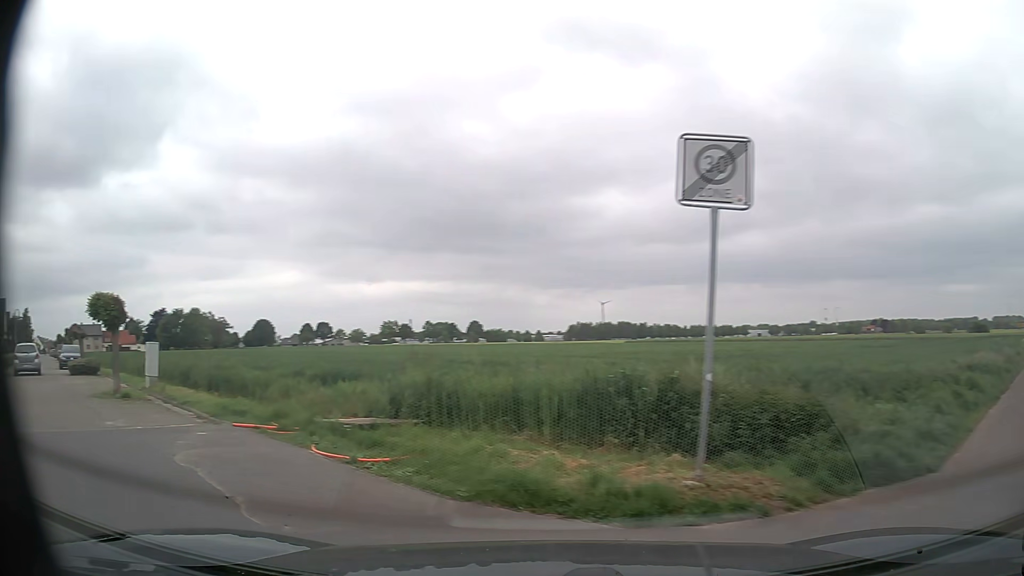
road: residential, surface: asphalt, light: Day
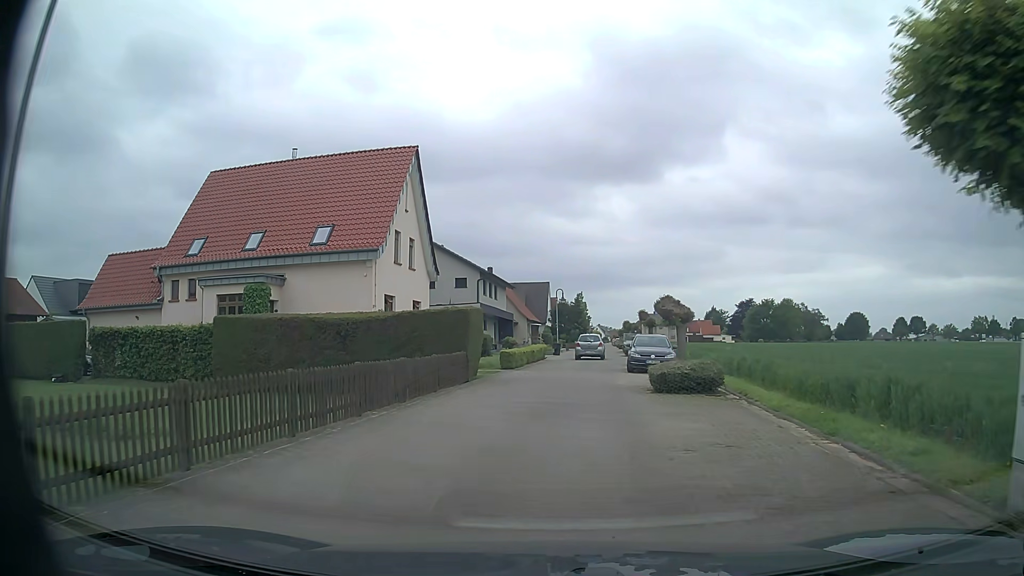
(-10.2, +12.3) m; -53°
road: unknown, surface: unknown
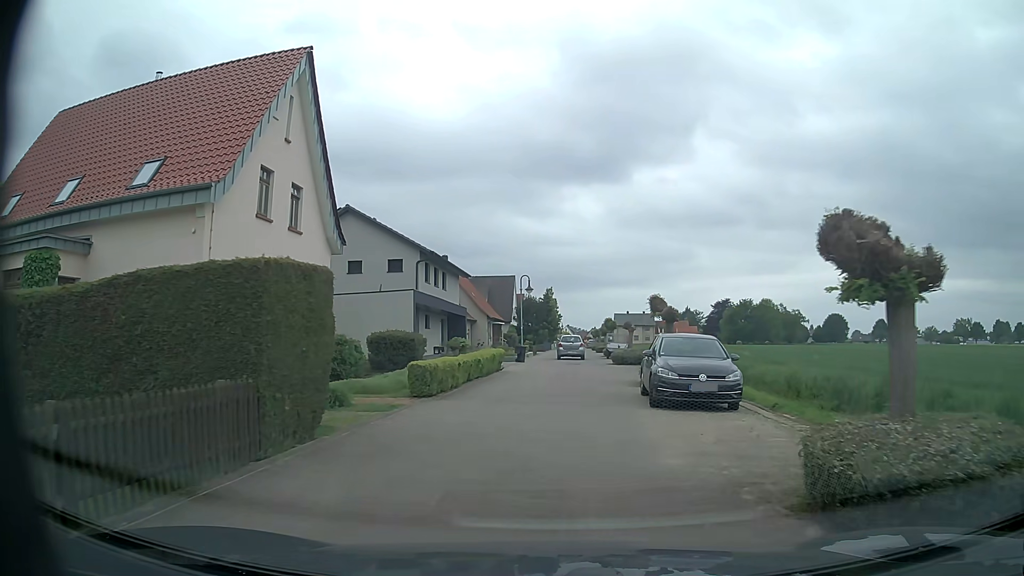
(+0.3, +12.4) m; +3°
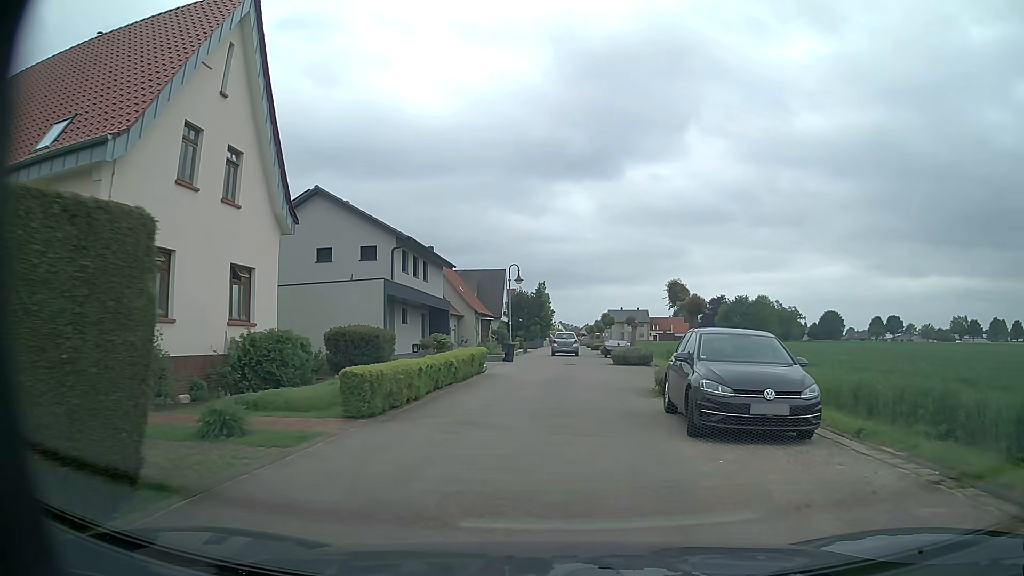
(0.0, +4.3) m; +1°
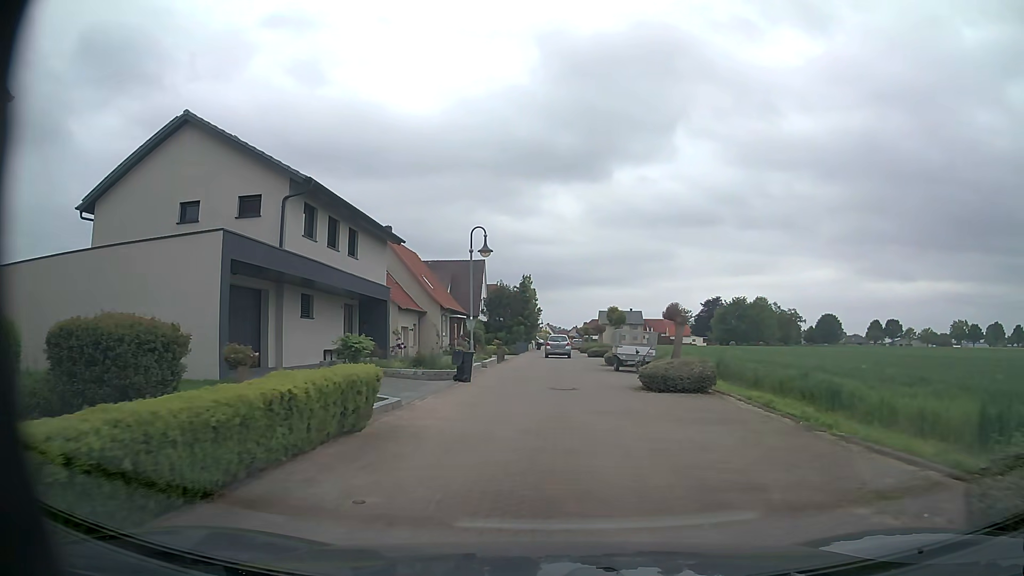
(+0.1, +13.2) m; 0°
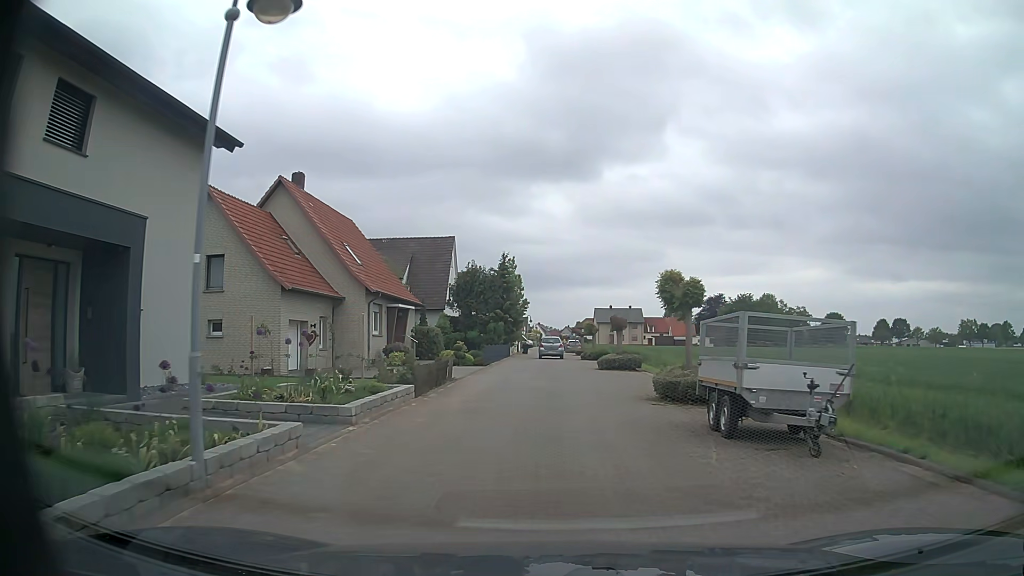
(+0.4, +18.1) m; +1°
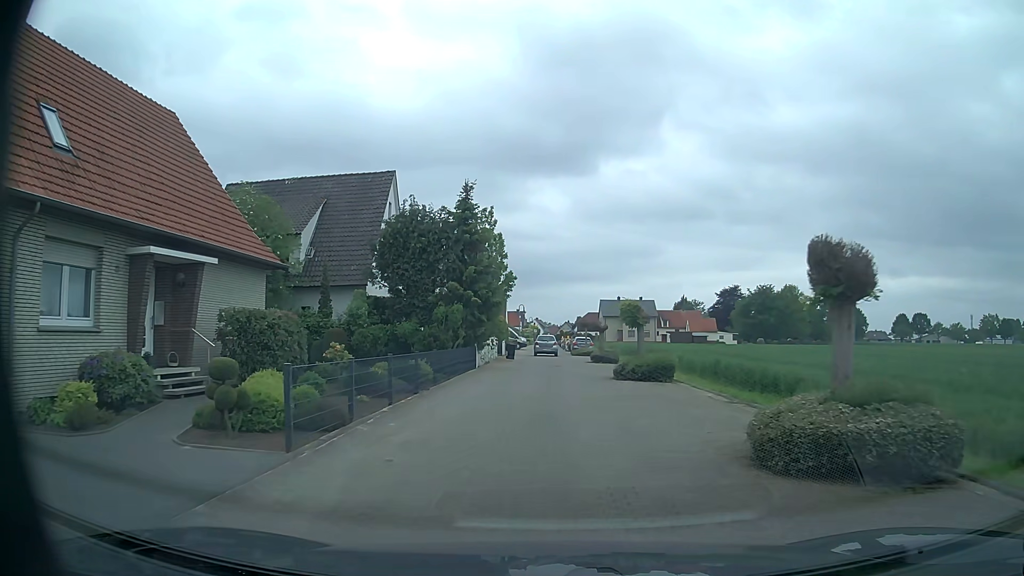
(0.0, +23.0) m; -1°
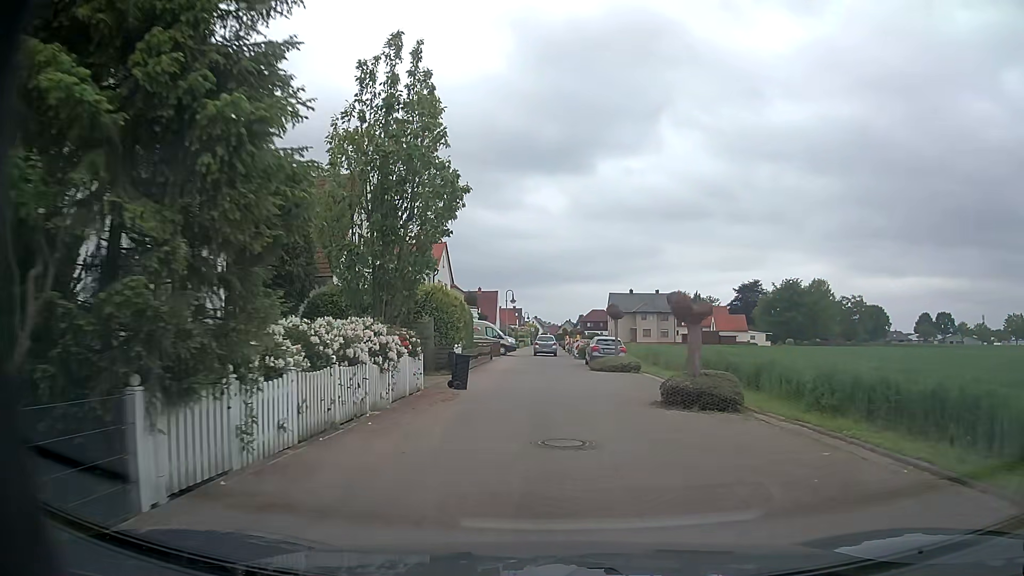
(+0.2, +23.3) m; +1°
(0, +10) (0, +20) (0, +30) (0, +40) (0, +50) (-1, +60) (-1, +70) (-1, +80) (-1, +90) (-1, +100) m
